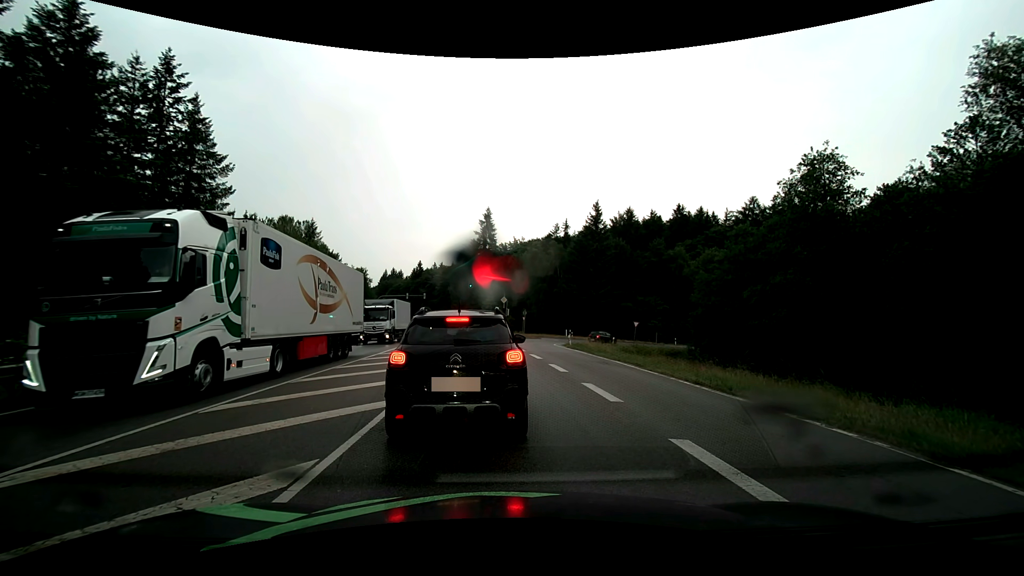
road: secondary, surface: asphalt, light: Day
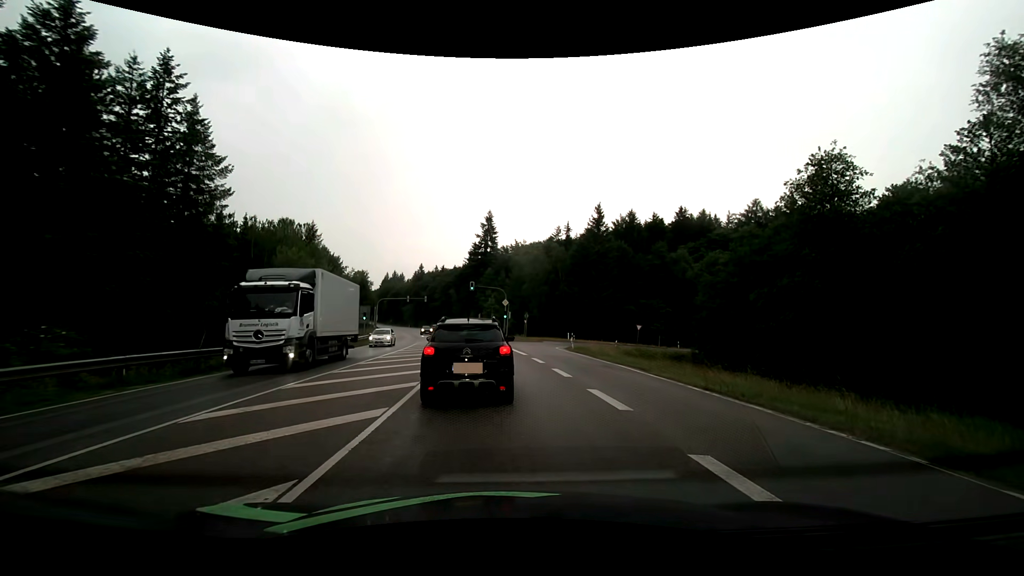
(0.0, +0.6) m; 0°
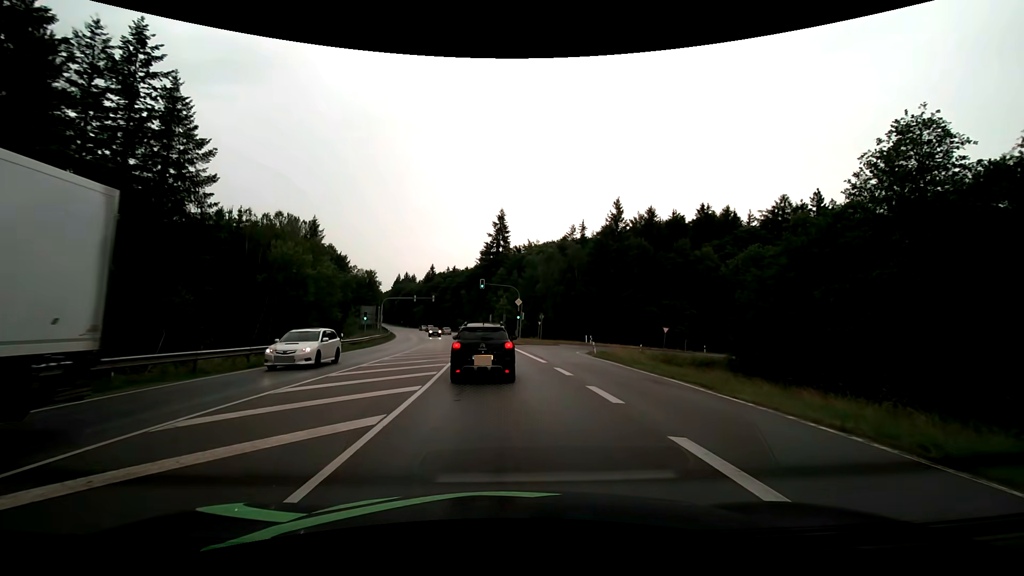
(-0.1, +5.3) m; -1°
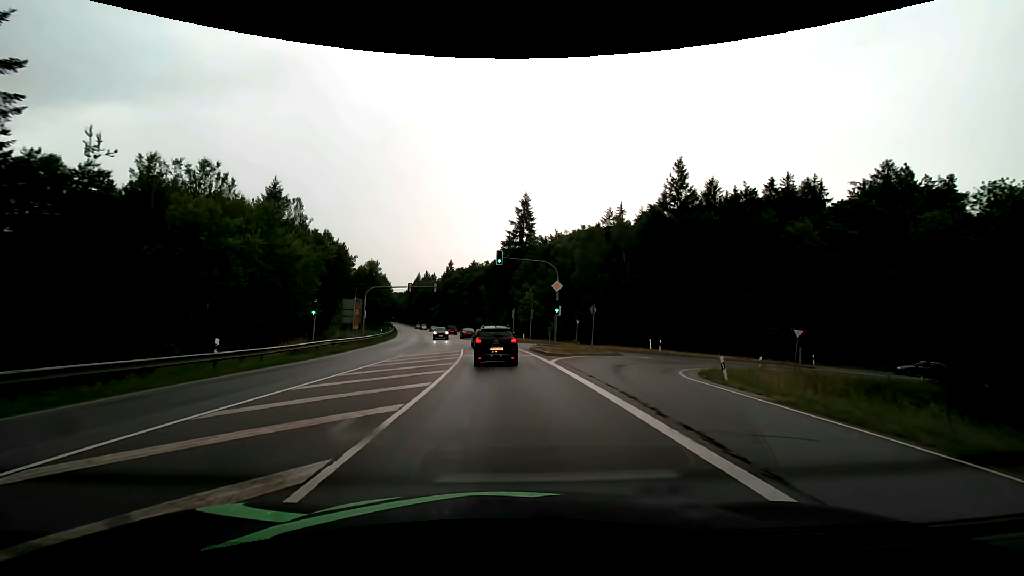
(-0.5, +20.0) m; -3°
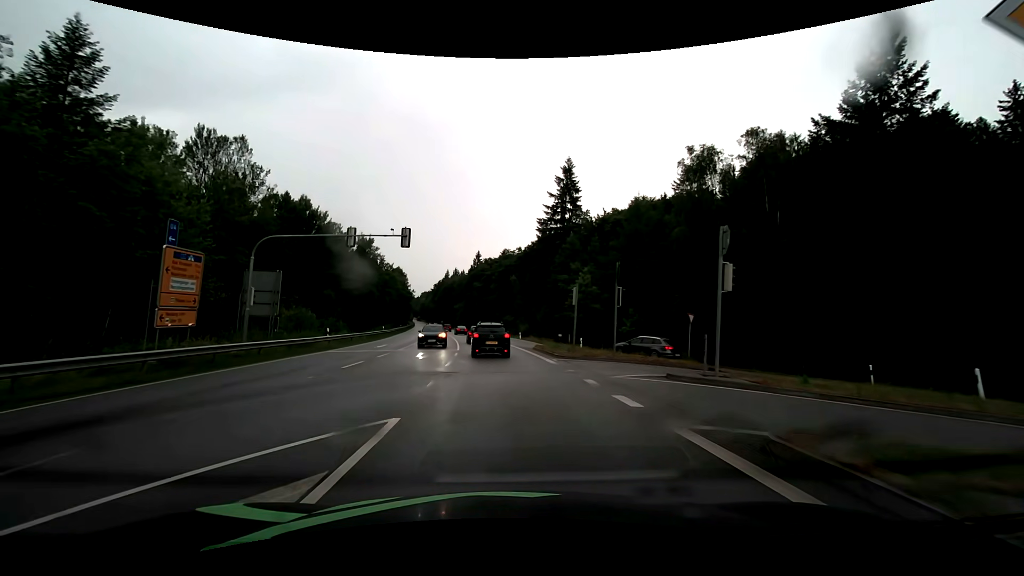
(-0.7, +29.3) m; -3°
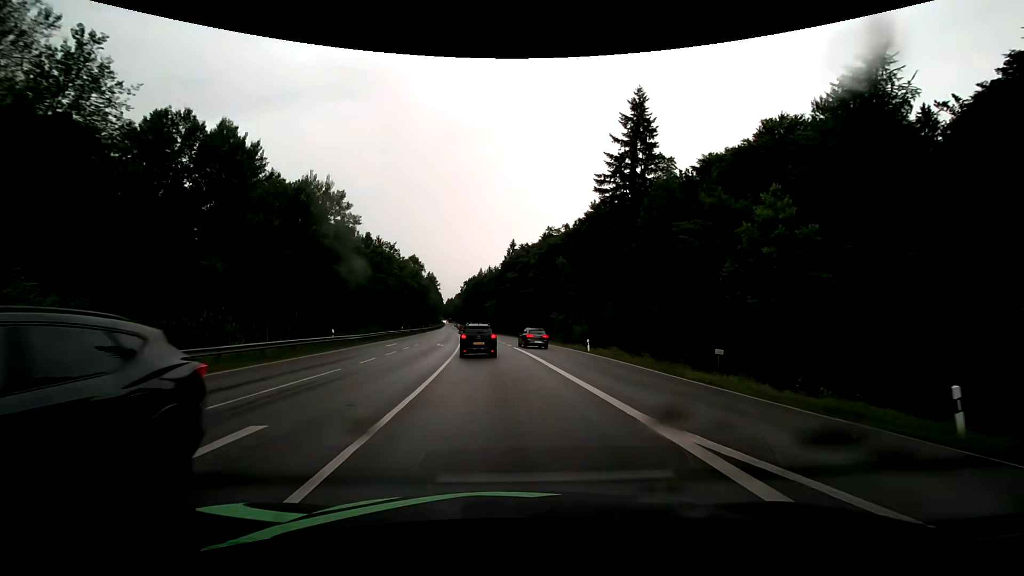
(-1.5, +32.1) m; -5°
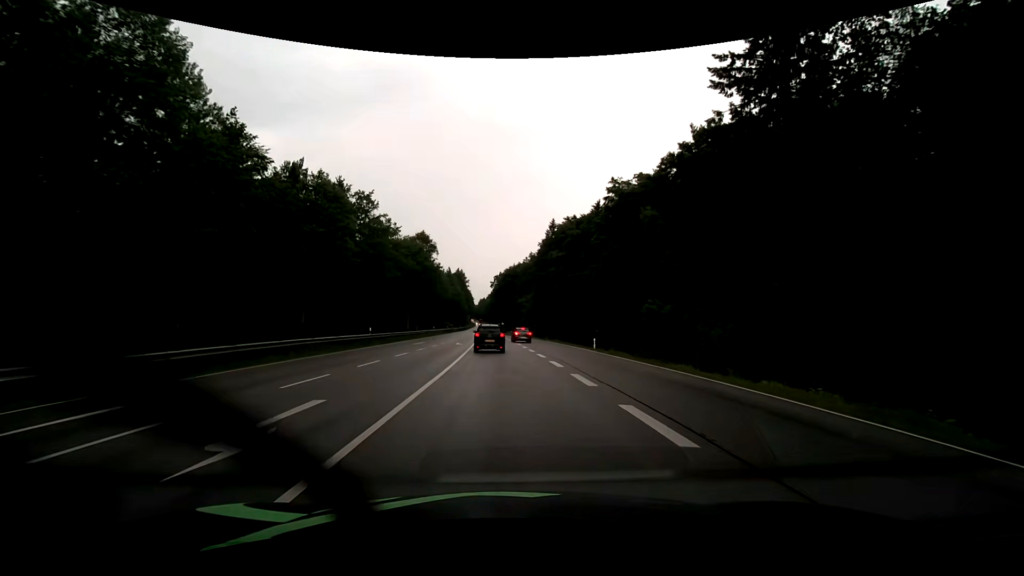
(-1.1, +32.9) m; -3°
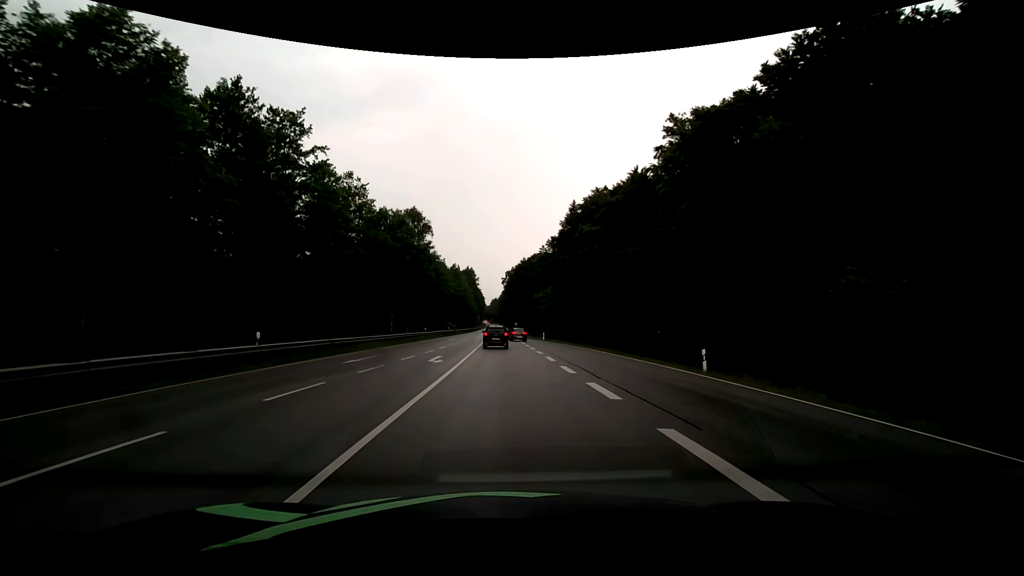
(-0.3, +19.9) m; -2°
(0, +10) (0, +20) (0, +30) (-1, +40) (-1, +50) (-1, +60) (-1, +70) (-1, +80) (-1, +90) (-1, +100) m
